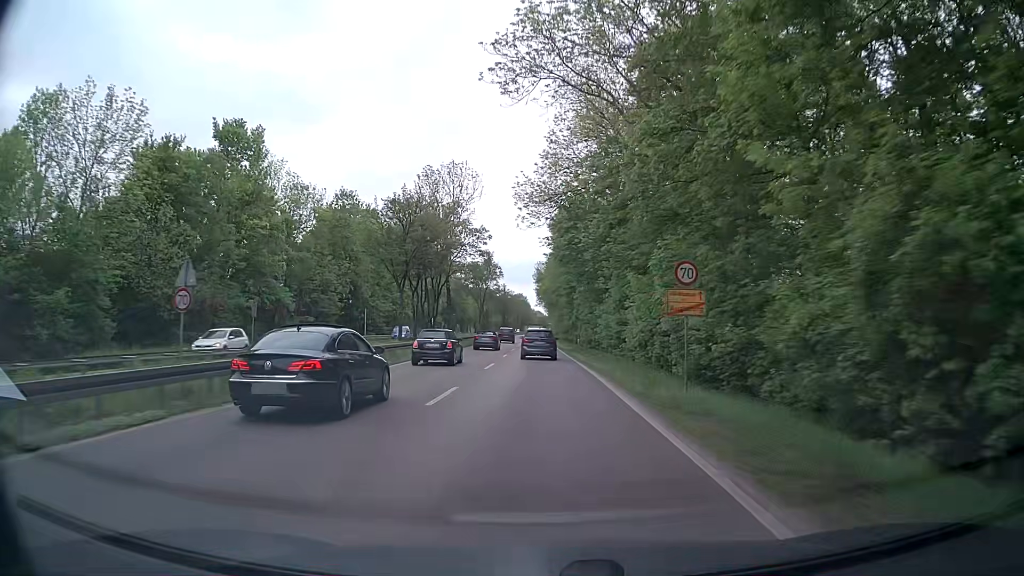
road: primary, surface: asphalt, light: Day
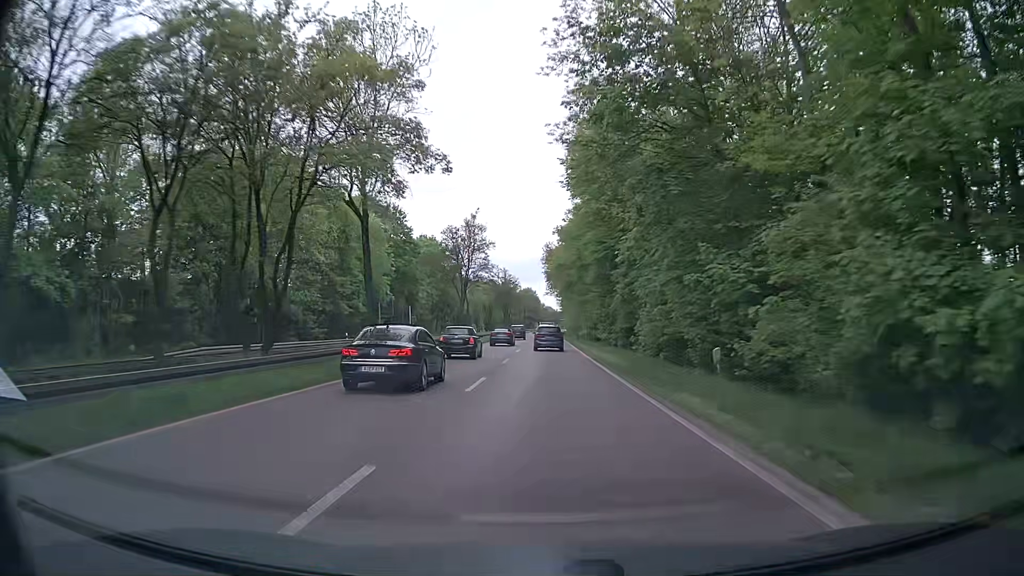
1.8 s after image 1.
(-0.7, +33.9) m; -2°
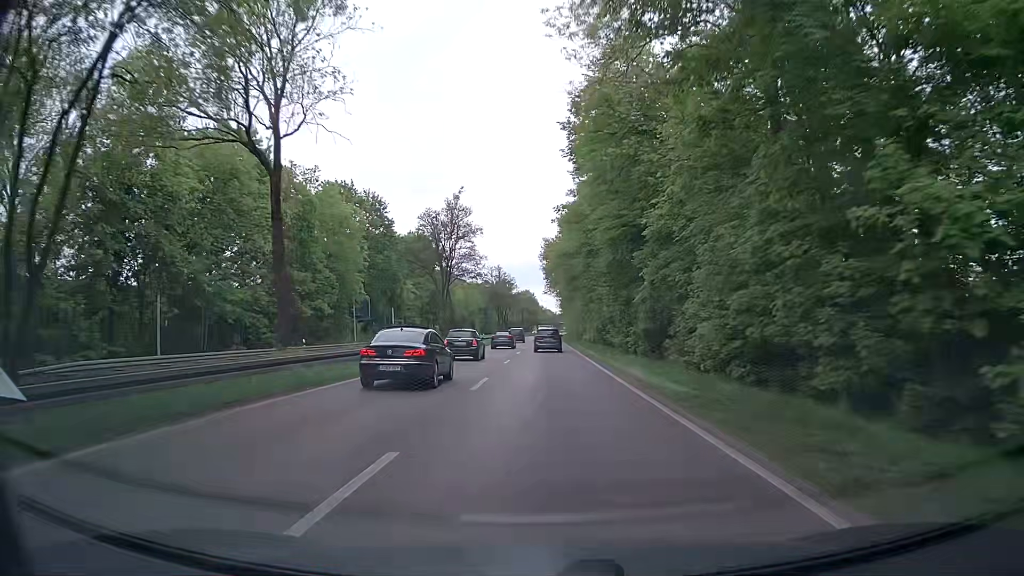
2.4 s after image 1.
(0.0, +11.2) m; 0°
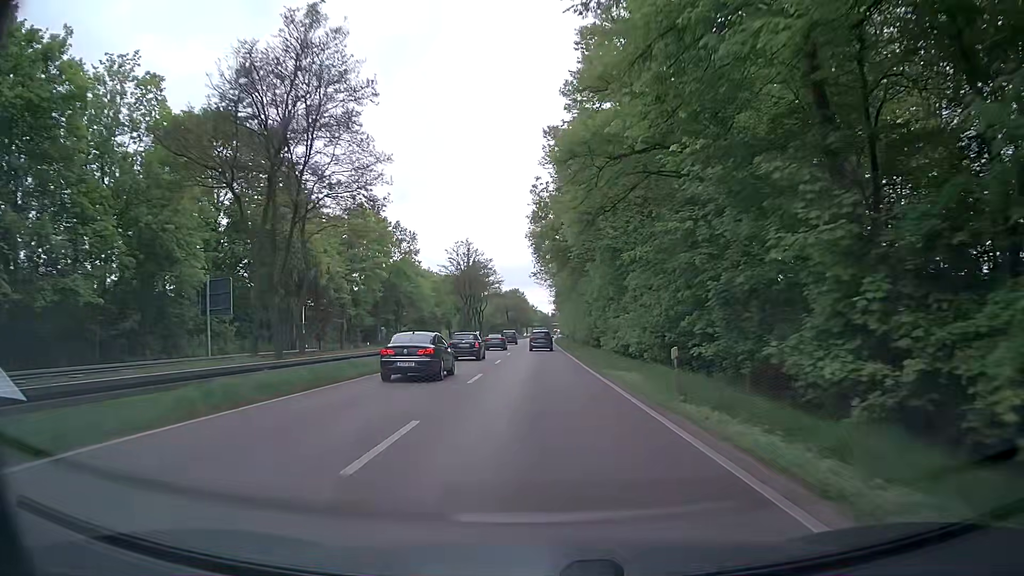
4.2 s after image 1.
(0.0, +33.3) m; 0°
(0, +10) (0, +20) (0, +30) (0, +40) (0, +50) (0, +60) (0, +70) (0, +80) (0, +90) (0, +100) m
